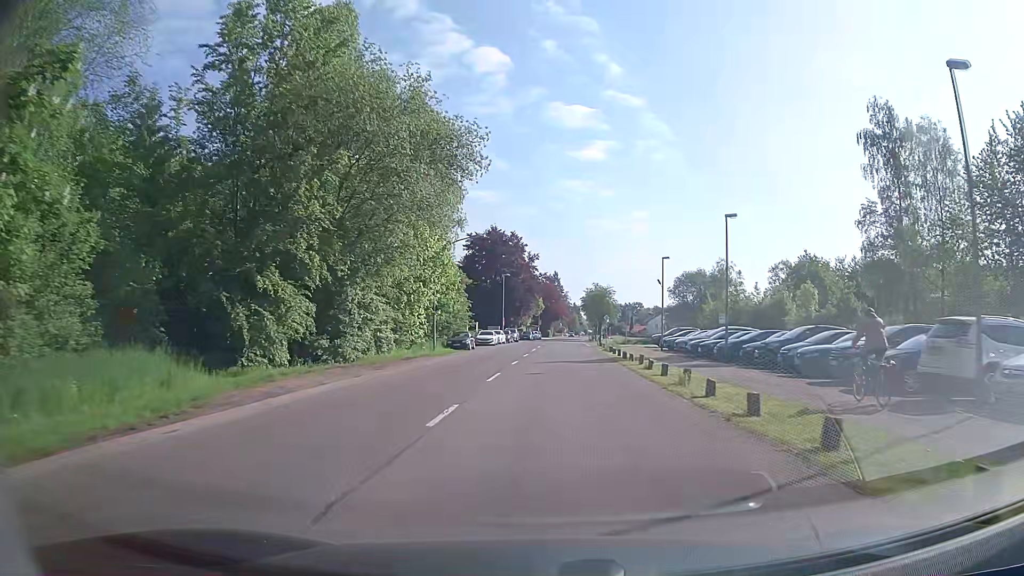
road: tertiary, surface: asphalt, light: Day
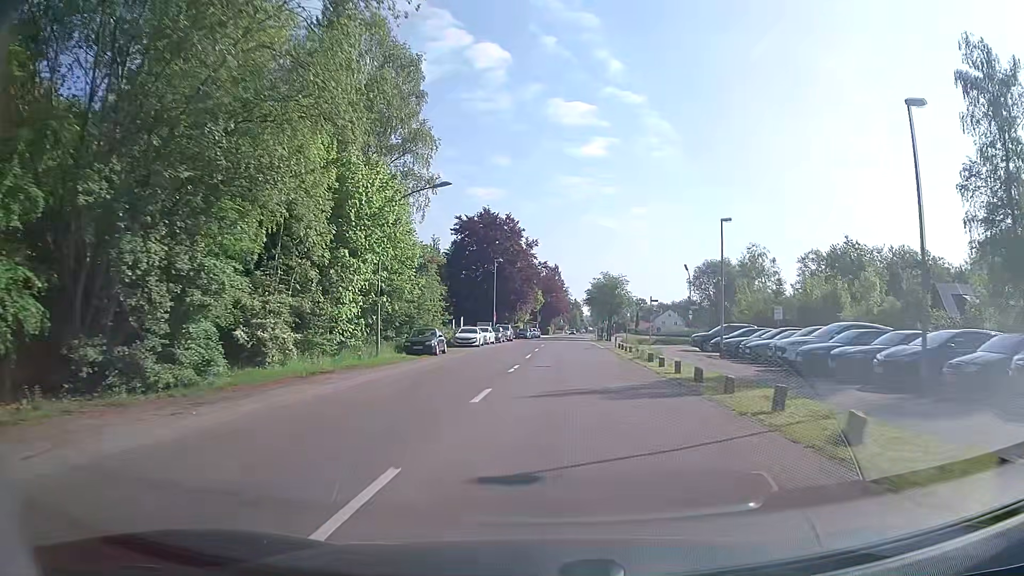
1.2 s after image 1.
(0.0, +14.9) m; 0°
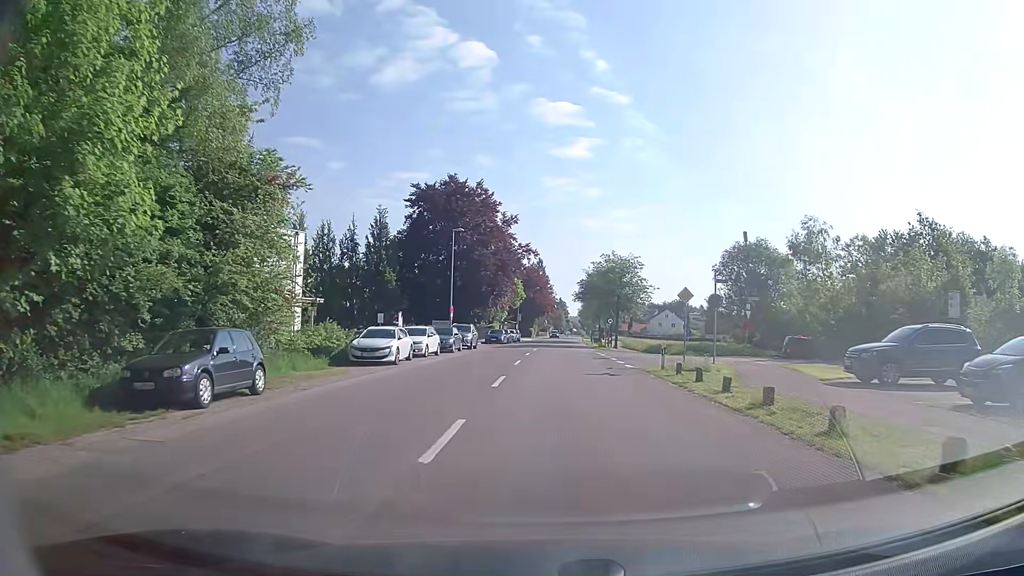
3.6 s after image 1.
(+0.2, +22.7) m; +1°
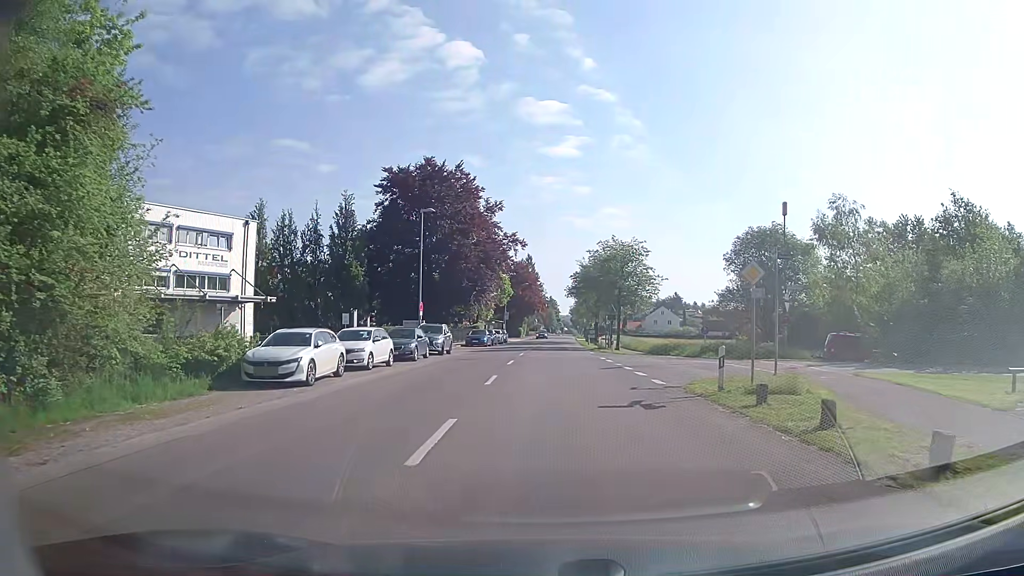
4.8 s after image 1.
(+0.1, +8.6) m; +1°
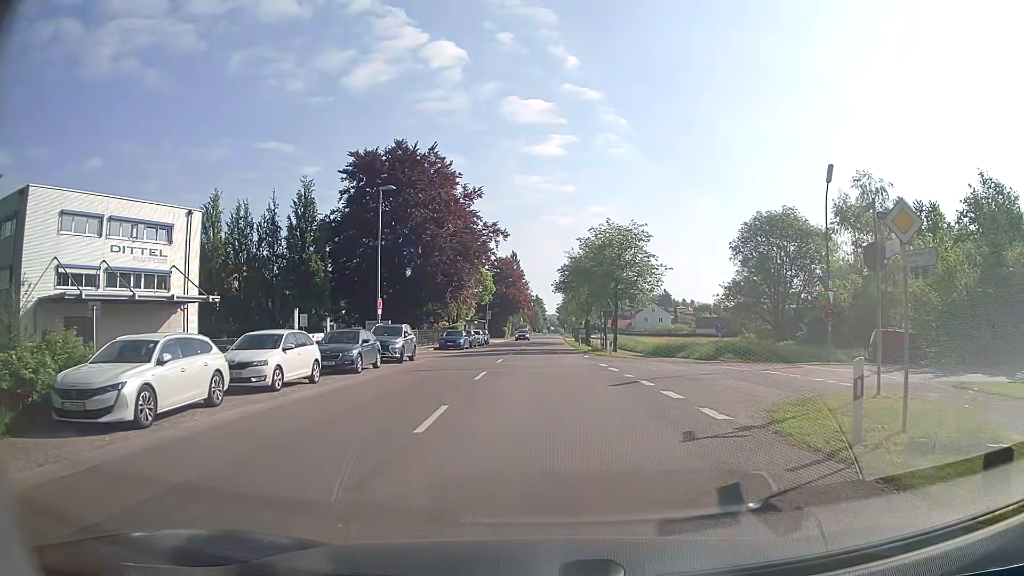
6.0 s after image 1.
(+0.1, +7.0) m; 0°
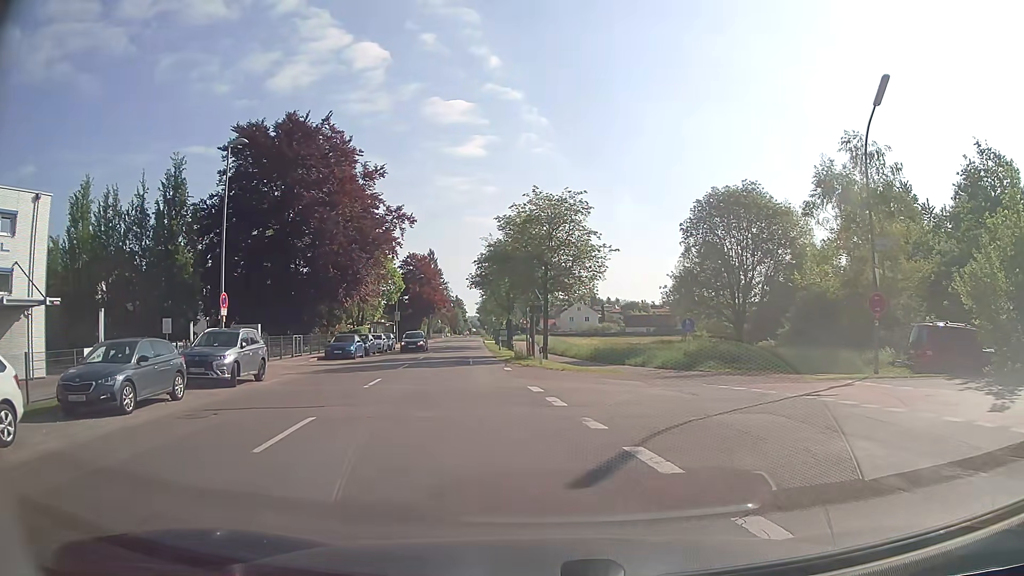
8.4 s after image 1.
(+0.6, +9.6) m; +6°
